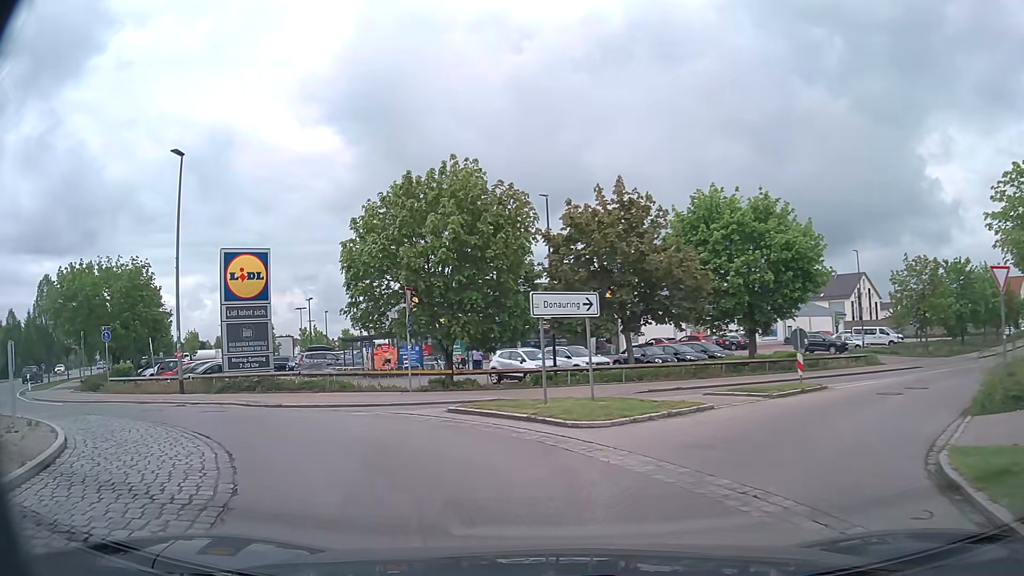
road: tertiary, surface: asphalt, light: Day
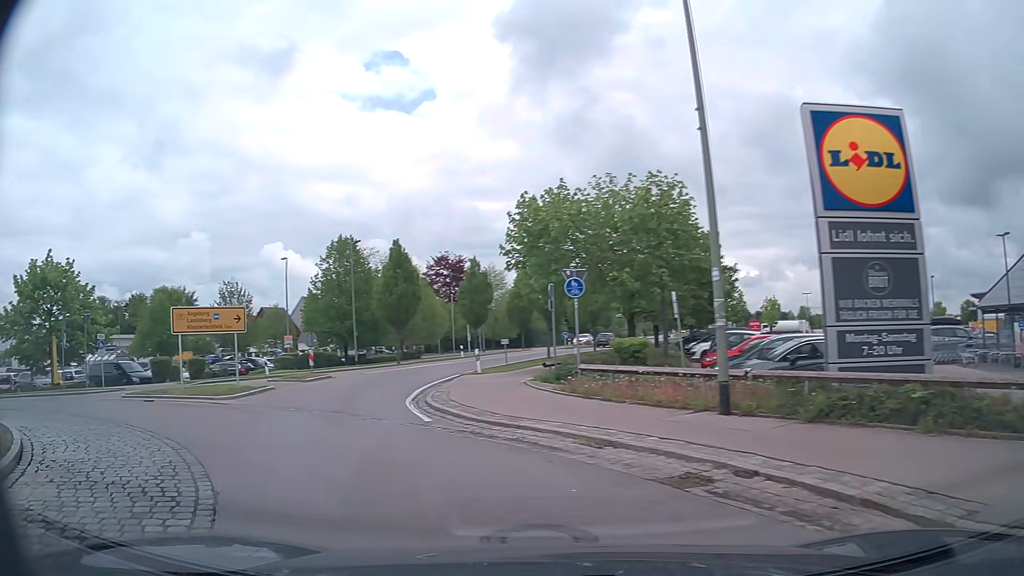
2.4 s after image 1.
(-5.6, +13.4) m; -48°
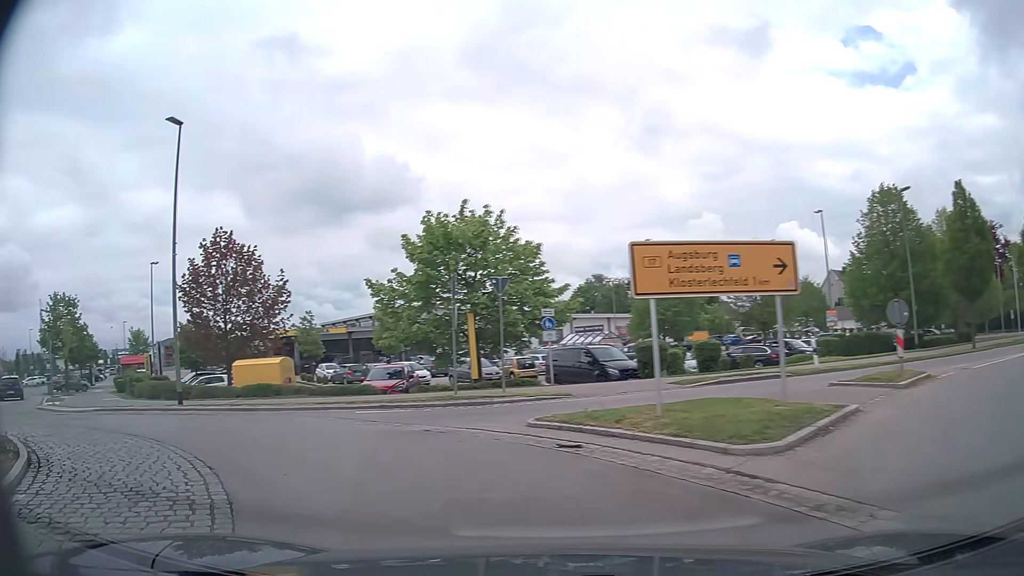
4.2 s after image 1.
(-4.2, +10.3) m; -44°
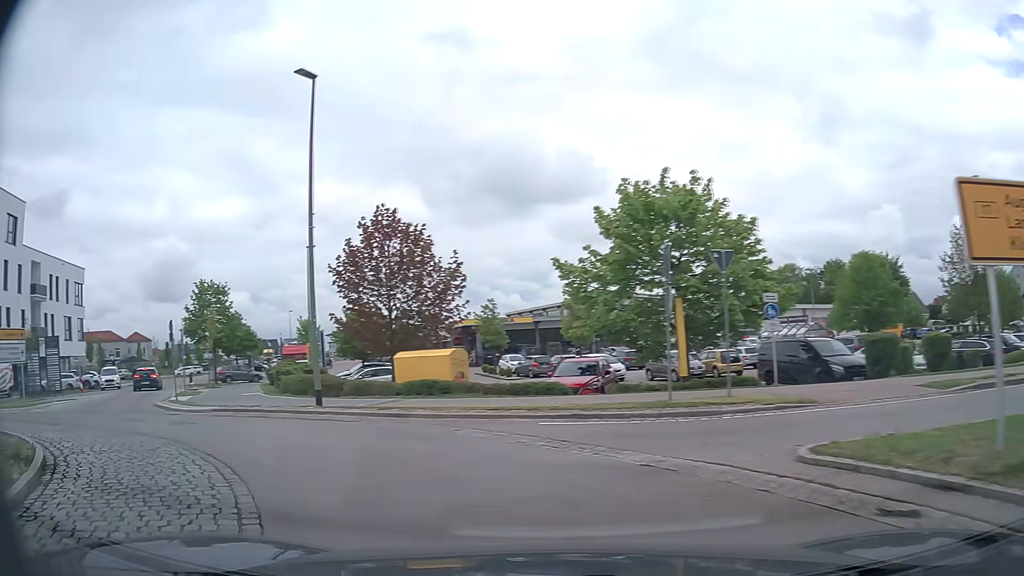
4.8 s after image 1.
(-0.5, +3.8) m; -16°
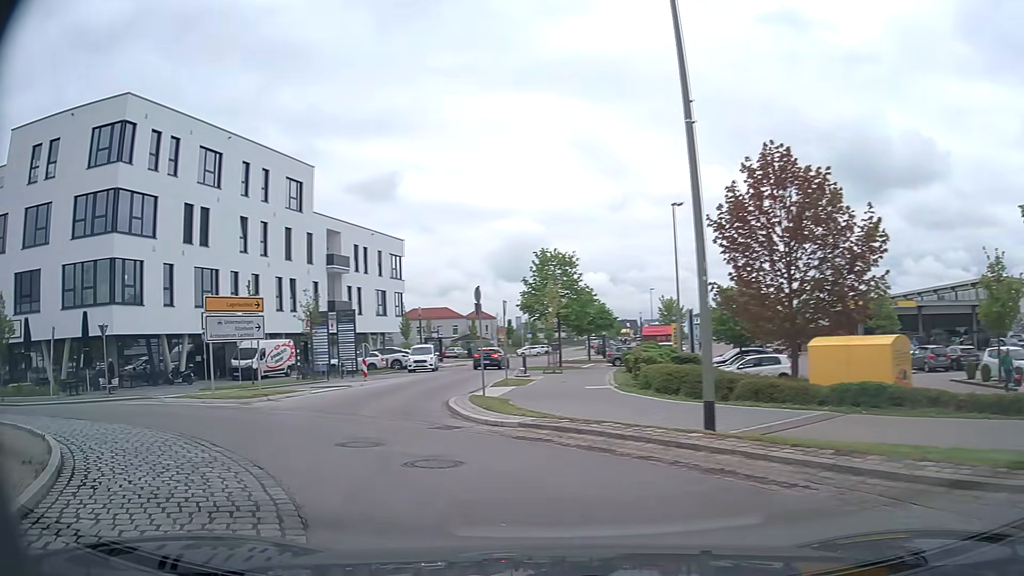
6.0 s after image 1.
(-2.1, +7.3) m; -30°
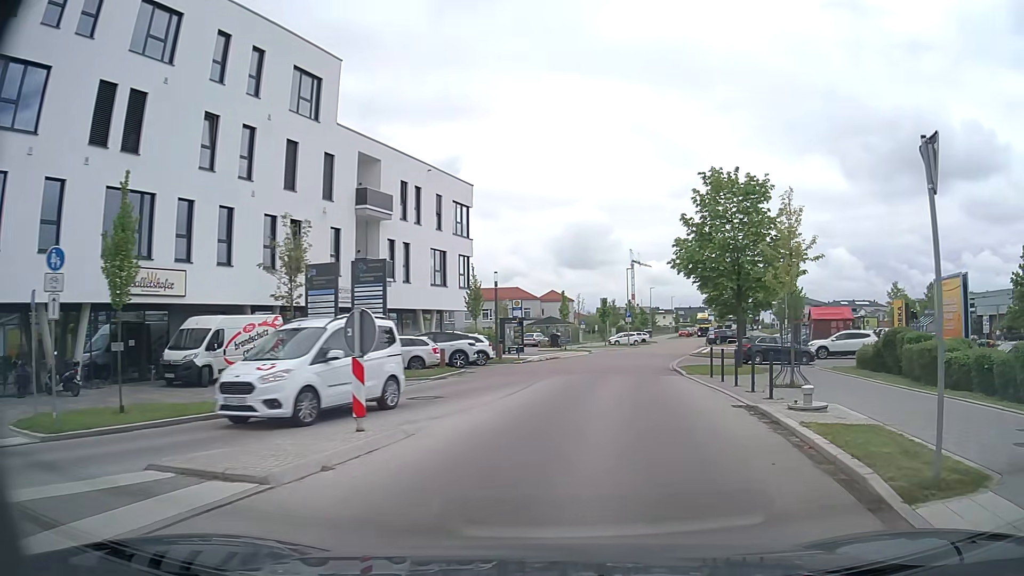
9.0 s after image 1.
(-4.5, +19.0) m; -6°
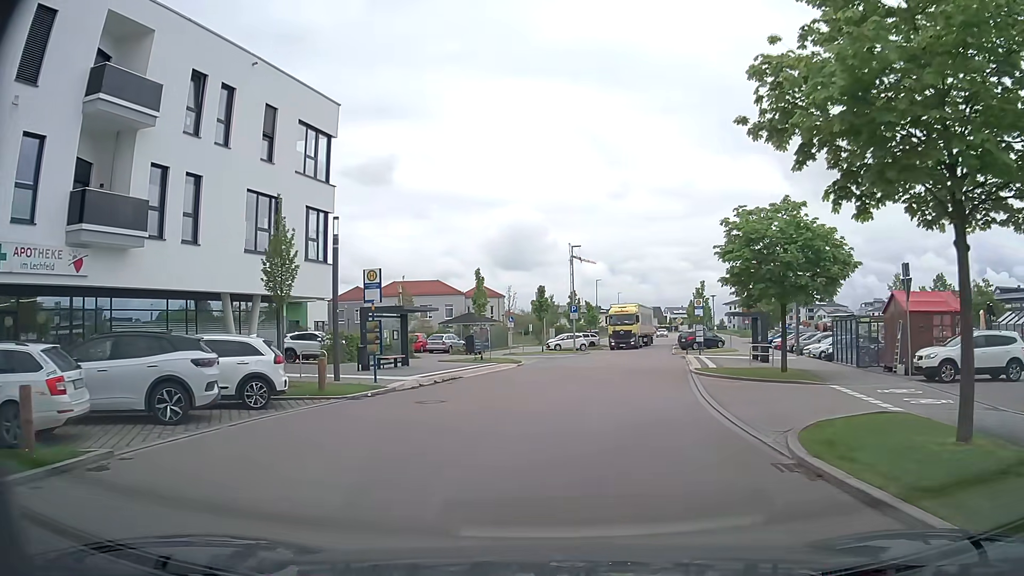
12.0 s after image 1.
(+1.4, +19.4) m; +6°
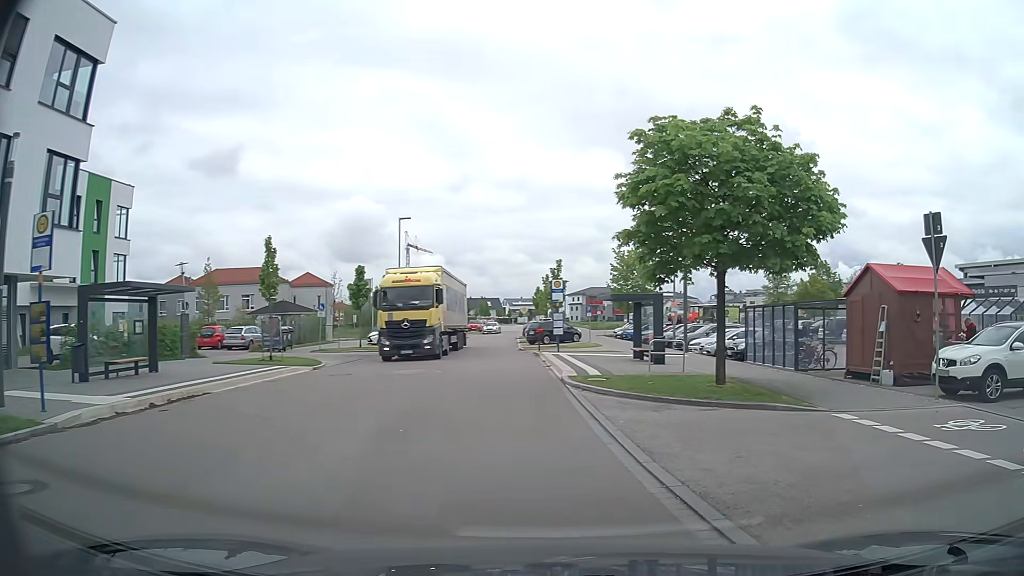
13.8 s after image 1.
(+0.6, +9.1) m; +12°
